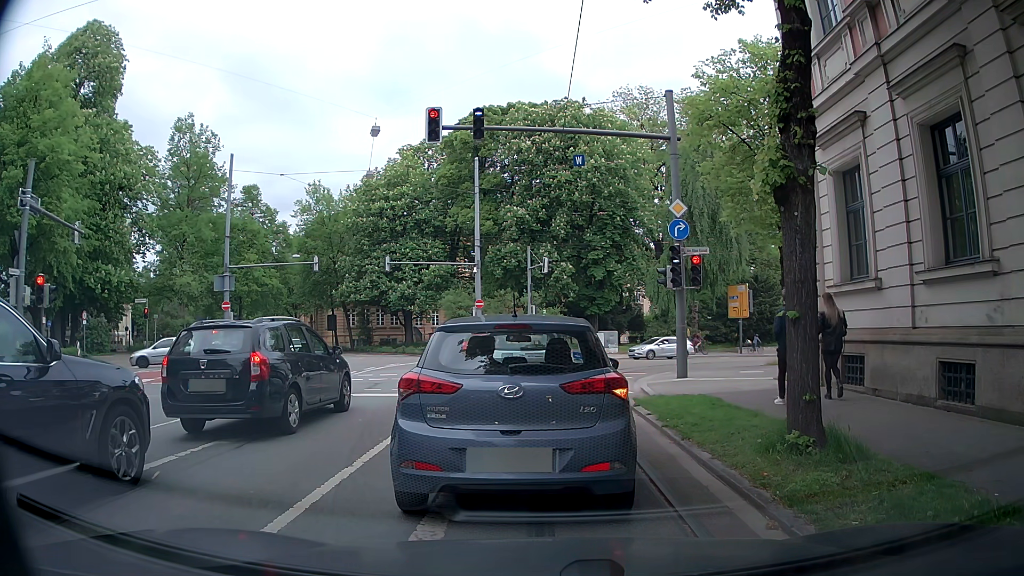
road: secondary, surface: asphalt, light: Day
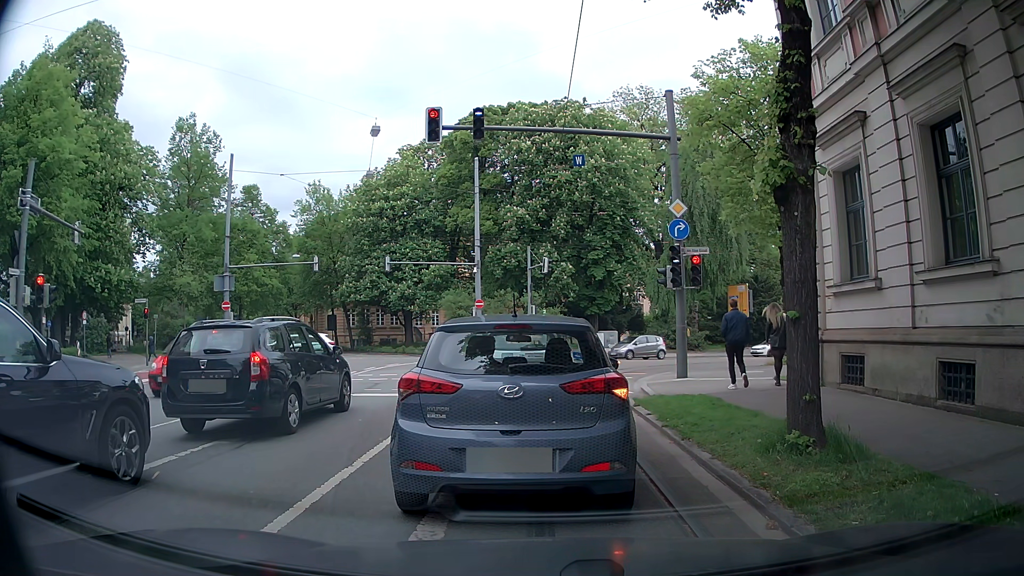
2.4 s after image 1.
(0.0, 0.0) m; 0°
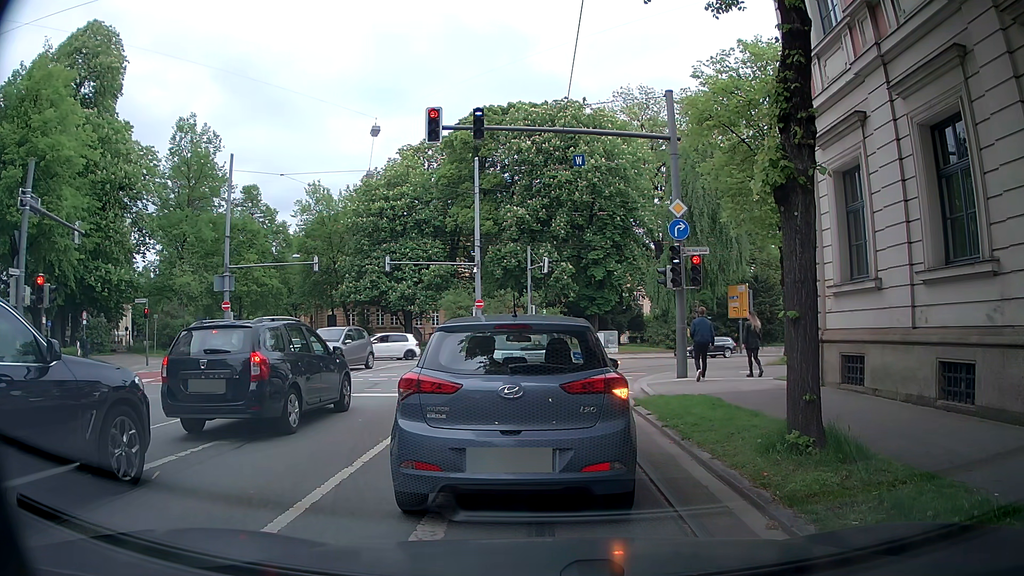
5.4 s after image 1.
(0.0, 0.0) m; 0°
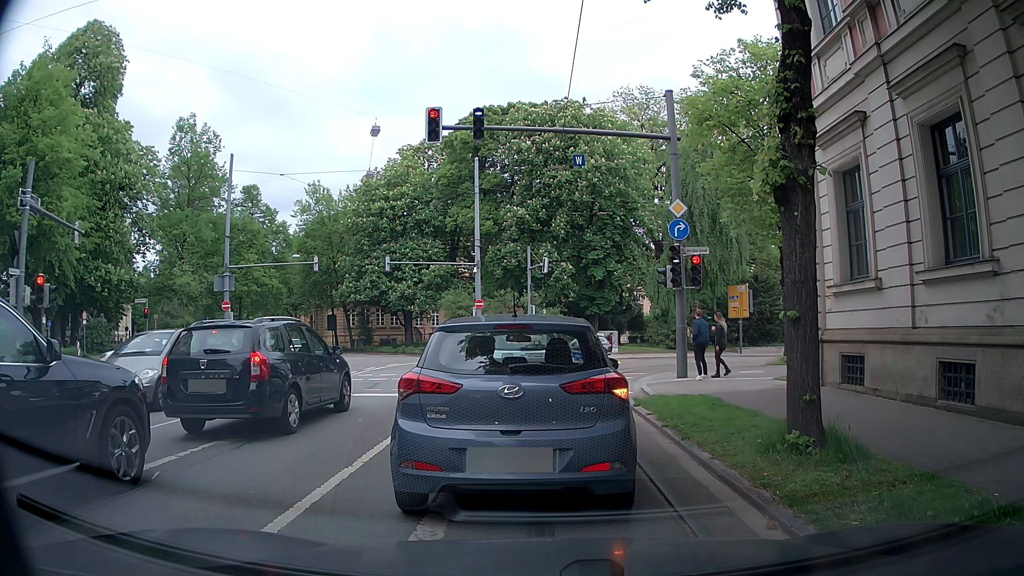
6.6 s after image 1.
(0.0, 0.0) m; 0°
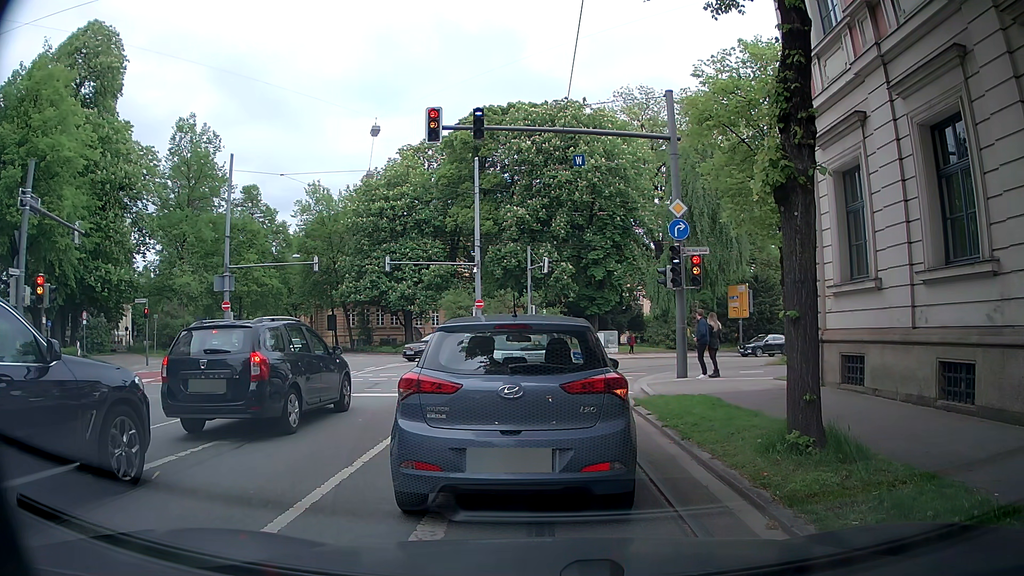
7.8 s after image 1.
(0.0, 0.0) m; 0°
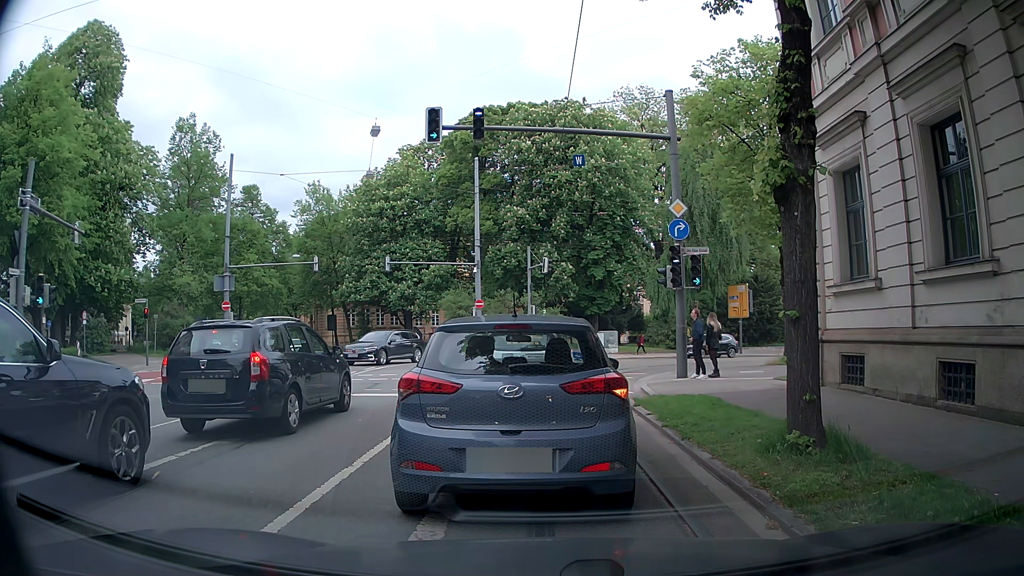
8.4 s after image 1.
(0.0, 0.0) m; 0°
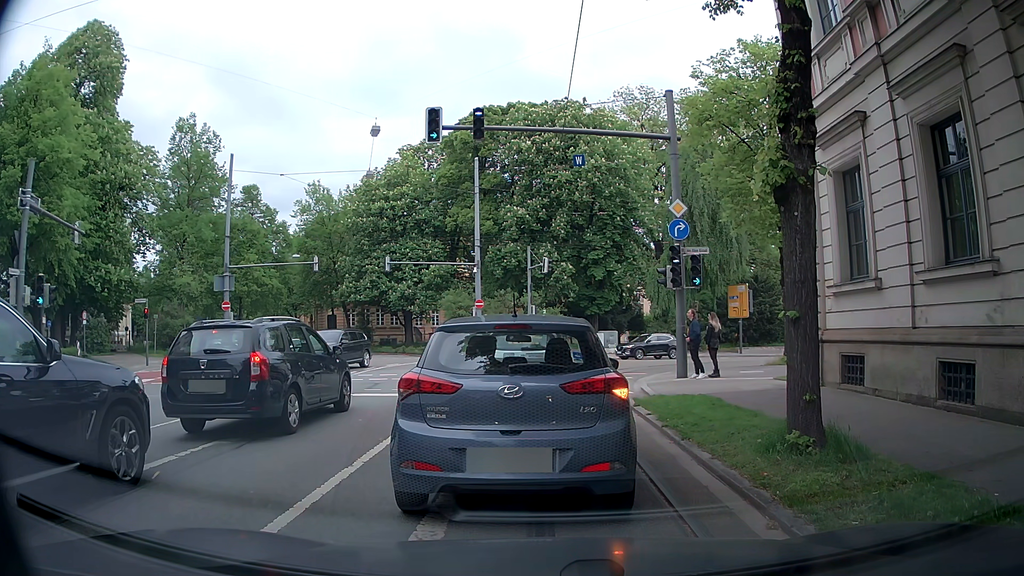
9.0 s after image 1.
(0.0, 0.0) m; 0°
